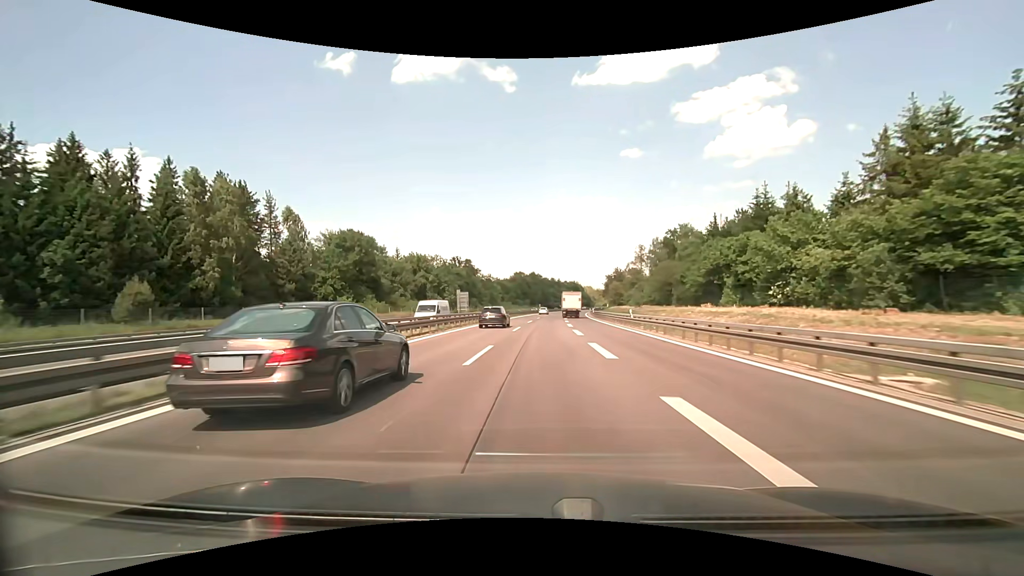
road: motorway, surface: asphalt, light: Day
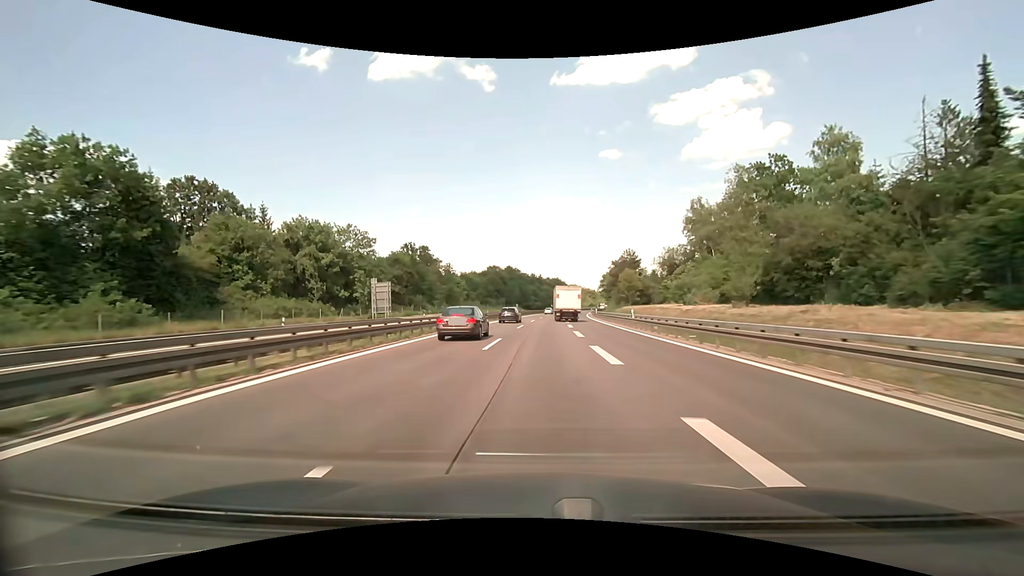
(+1.0, +49.4) m; +2°
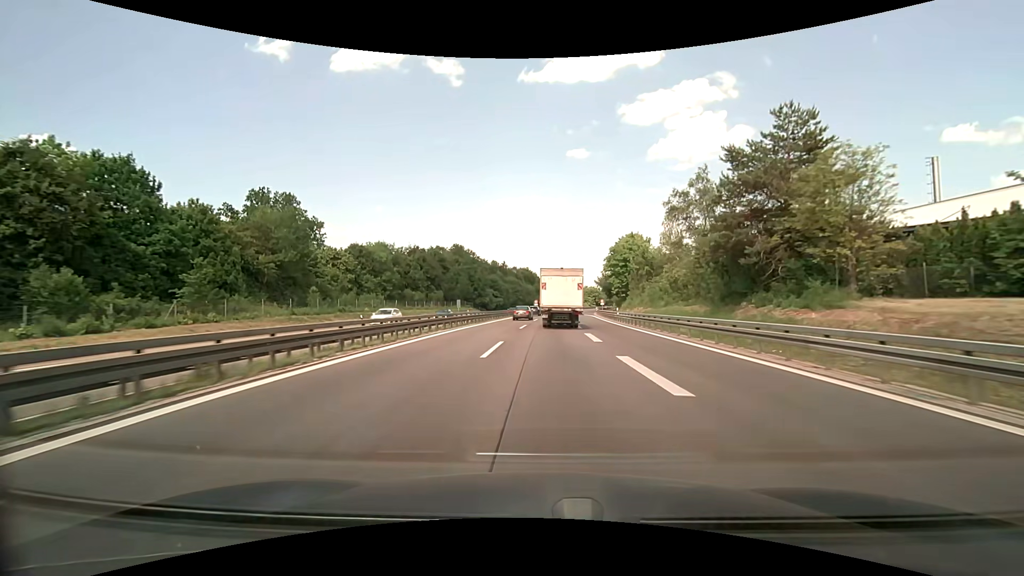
(+1.9, +74.7) m; +4°
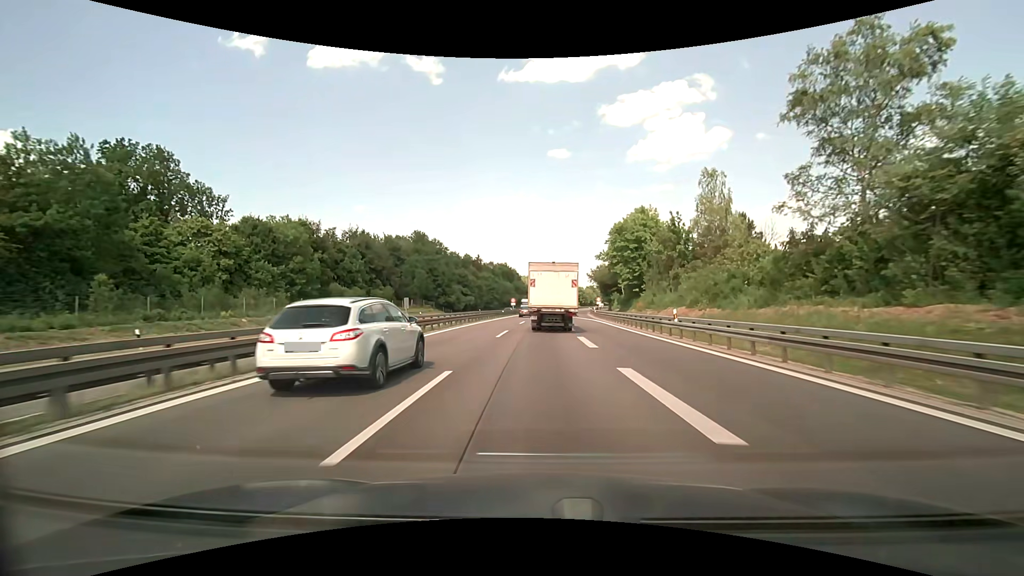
(+0.5, +26.5) m; +2°
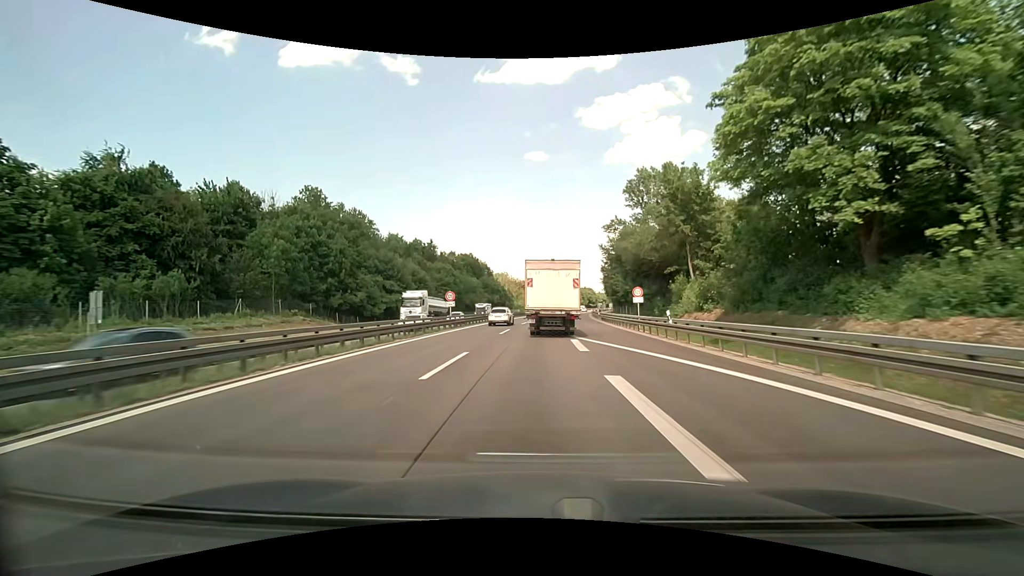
(+0.8, +48.5) m; +2°
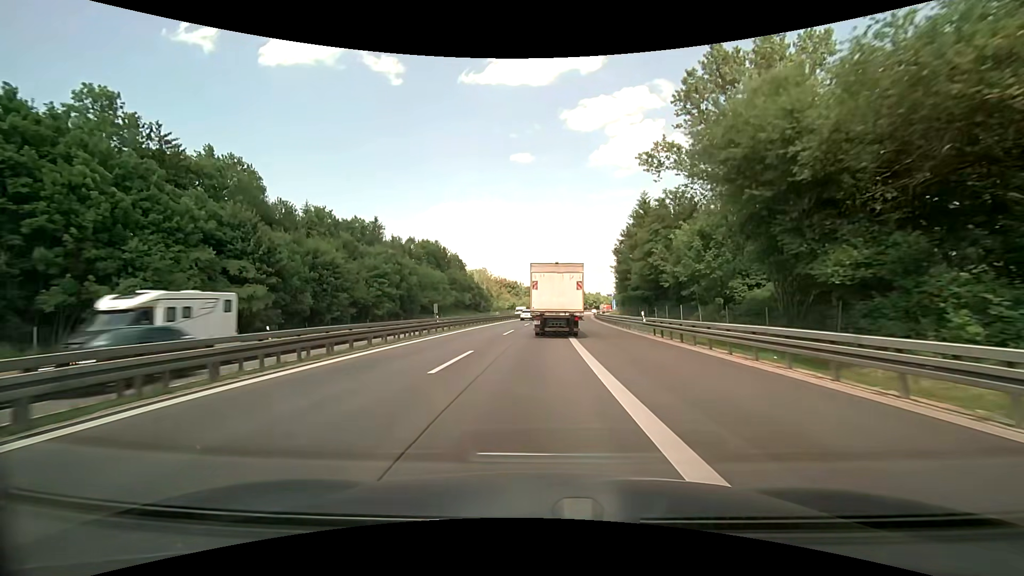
(+0.6, +35.0) m; +2°
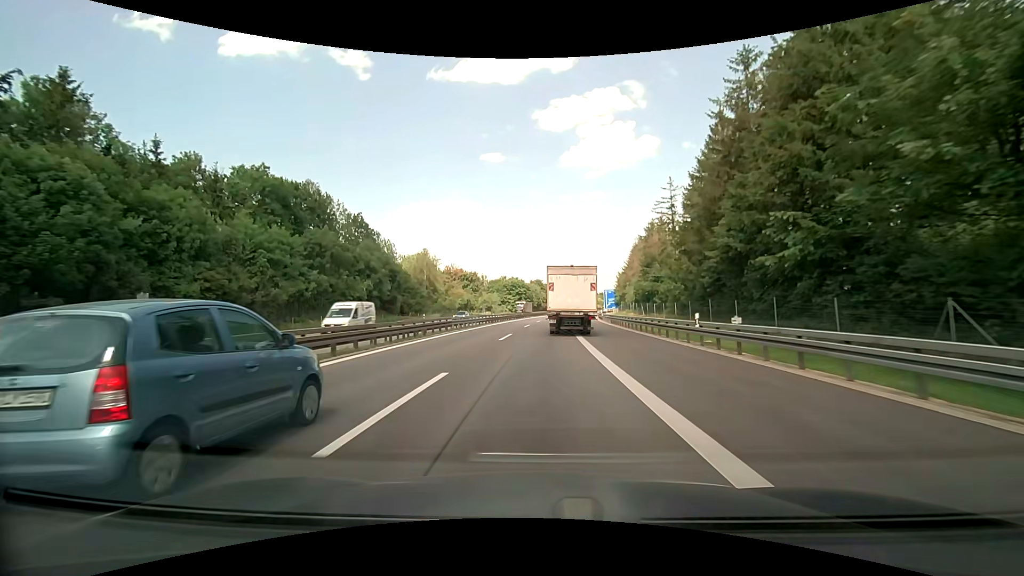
(+1.3, +60.6) m; +3°
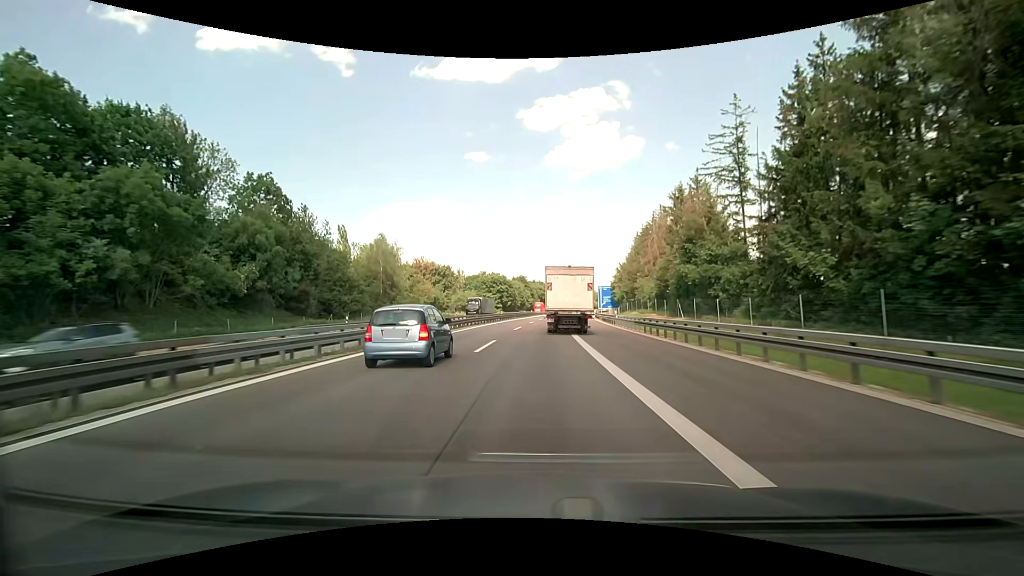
(+0.3, +24.8) m; +1°
(0, +10) (0, +20) (+1, +30) (+1, +40) (+1, +50) (+2, +60) (+2, +70) (+3, +80) (+4, +90) (+5, +100) m
